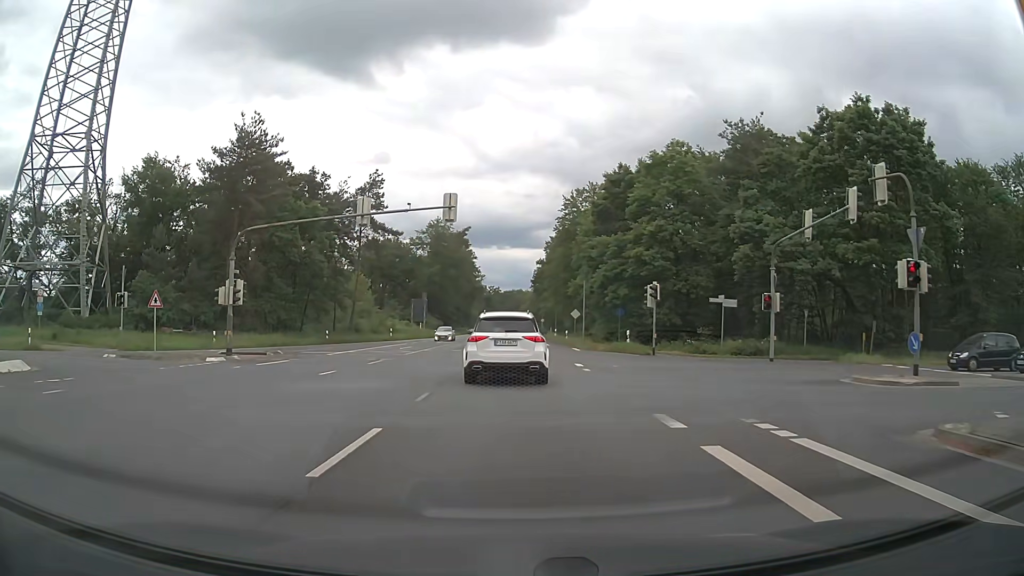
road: primary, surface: asphalt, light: Day
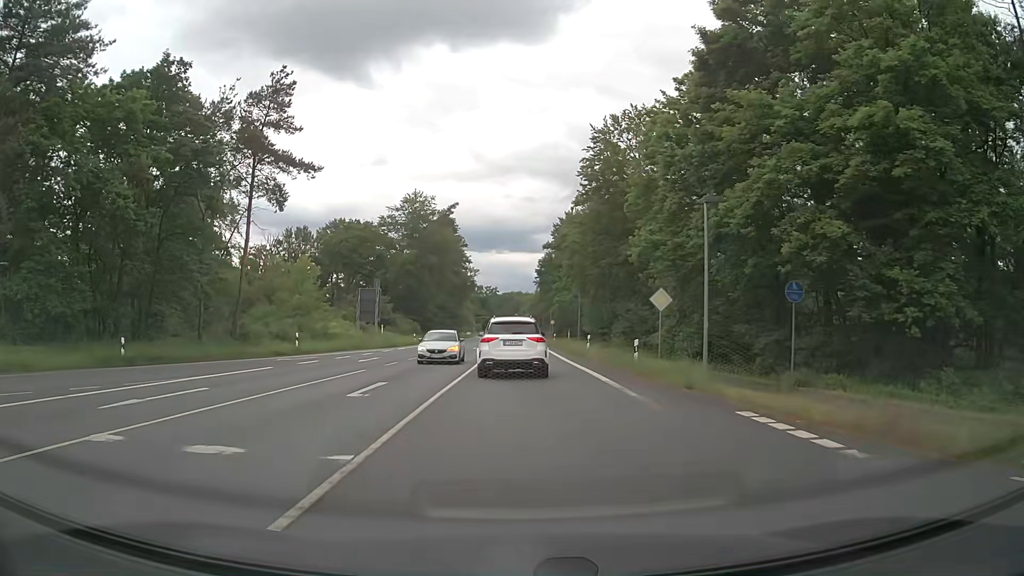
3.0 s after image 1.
(-0.2, +32.2) m; 0°
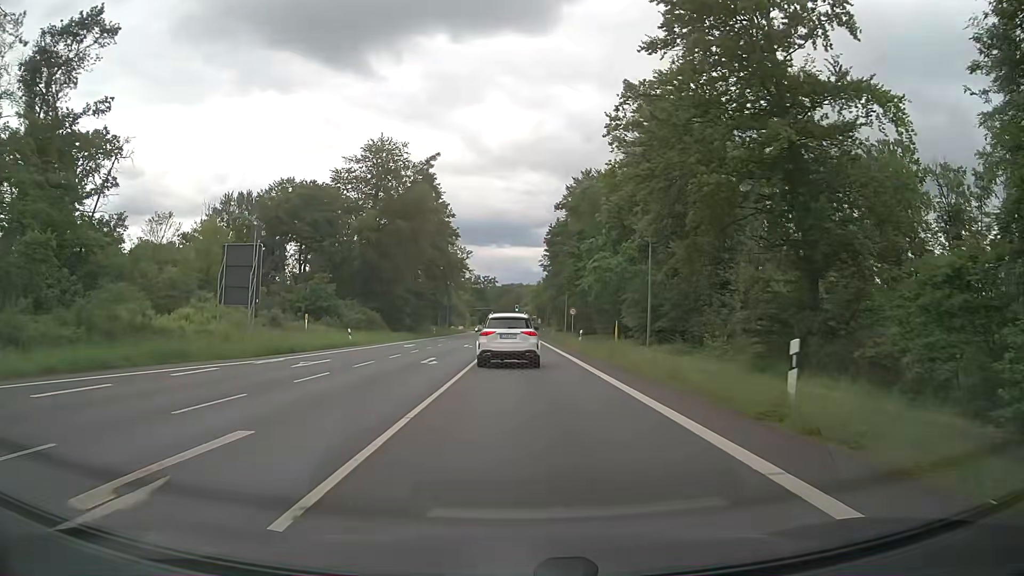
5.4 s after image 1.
(-0.3, +29.6) m; -1°
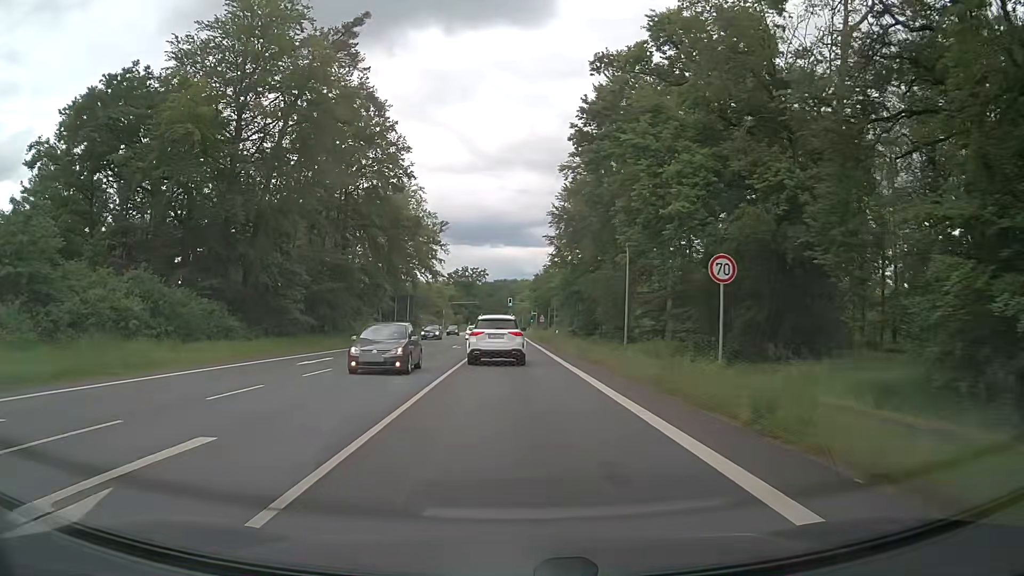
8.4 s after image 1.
(+0.1, +40.5) m; +1°
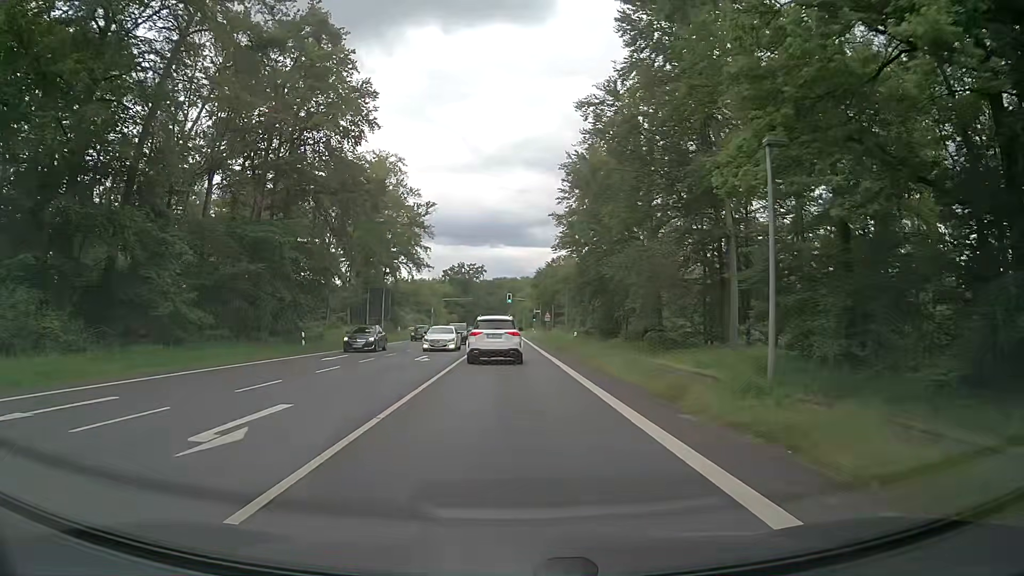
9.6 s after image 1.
(0.0, +16.3) m; -1°
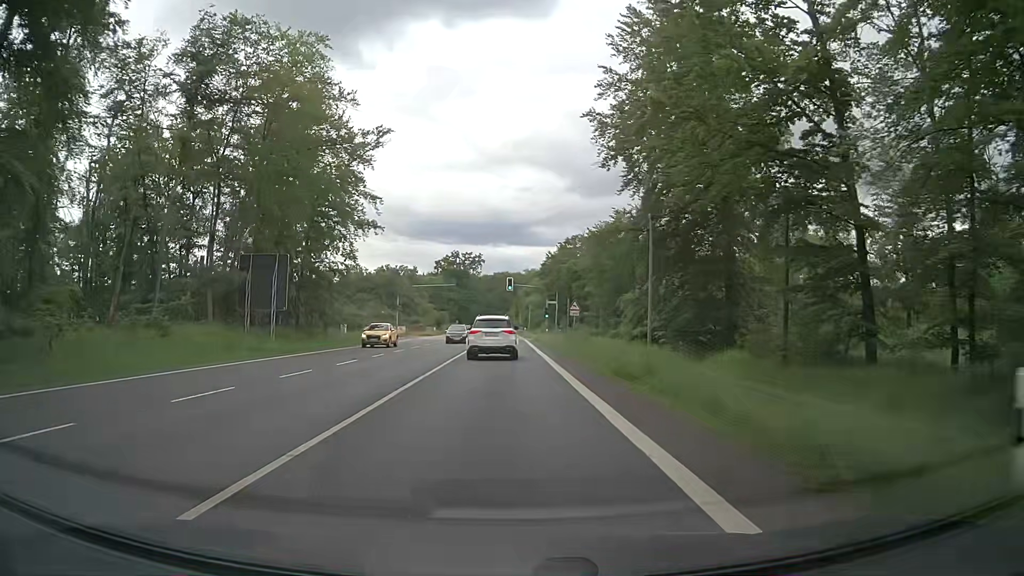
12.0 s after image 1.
(+0.2, +32.9) m; 0°
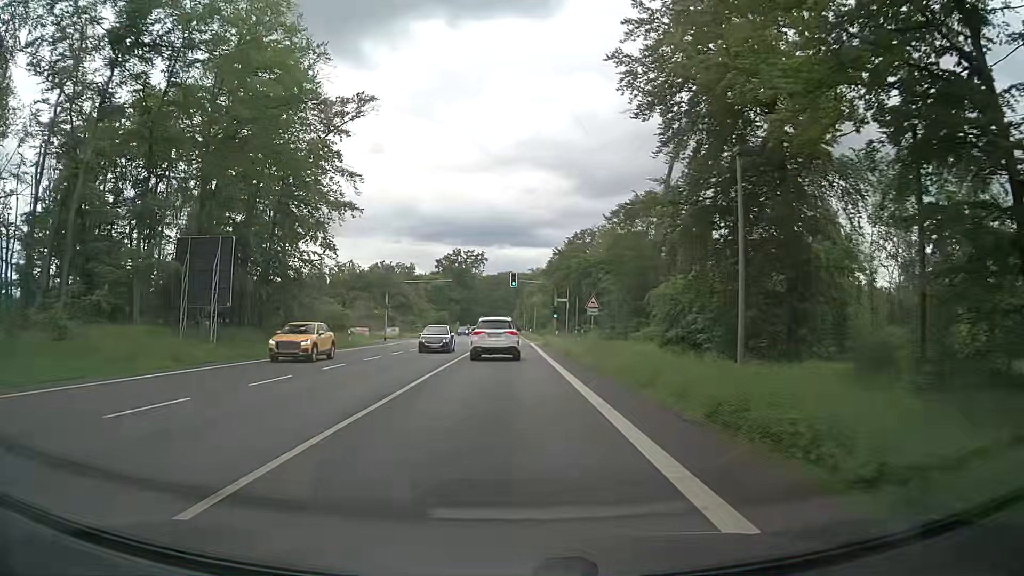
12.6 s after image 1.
(0.0, +8.4) m; -1°
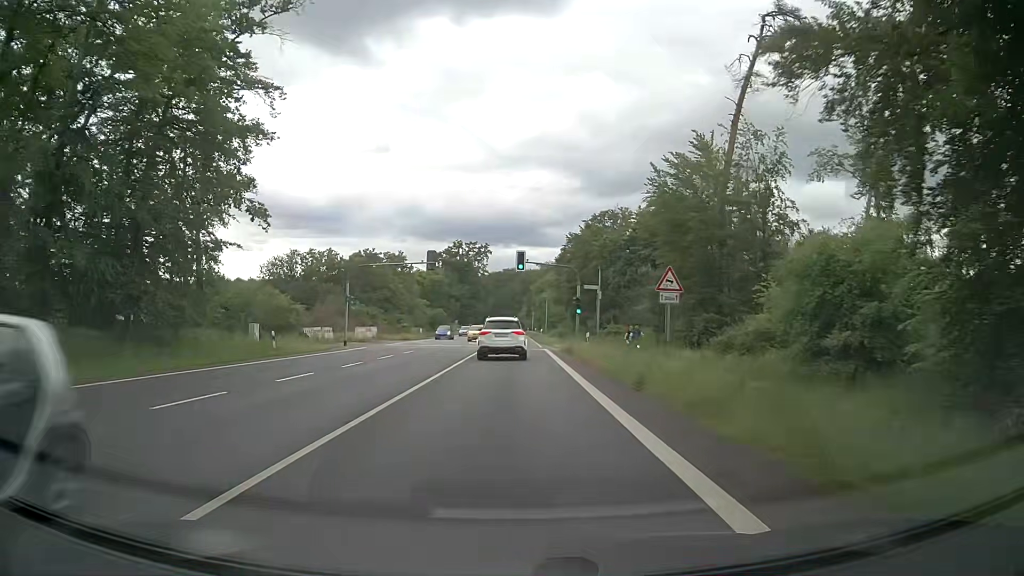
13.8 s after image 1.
(+0.1, +17.2) m; 0°
(0, +10) (0, +20) (0, +30) (0, +40) (0, +50) (0, +60) (0, +70) (0, +80) (0, +90) (0, +100) m
